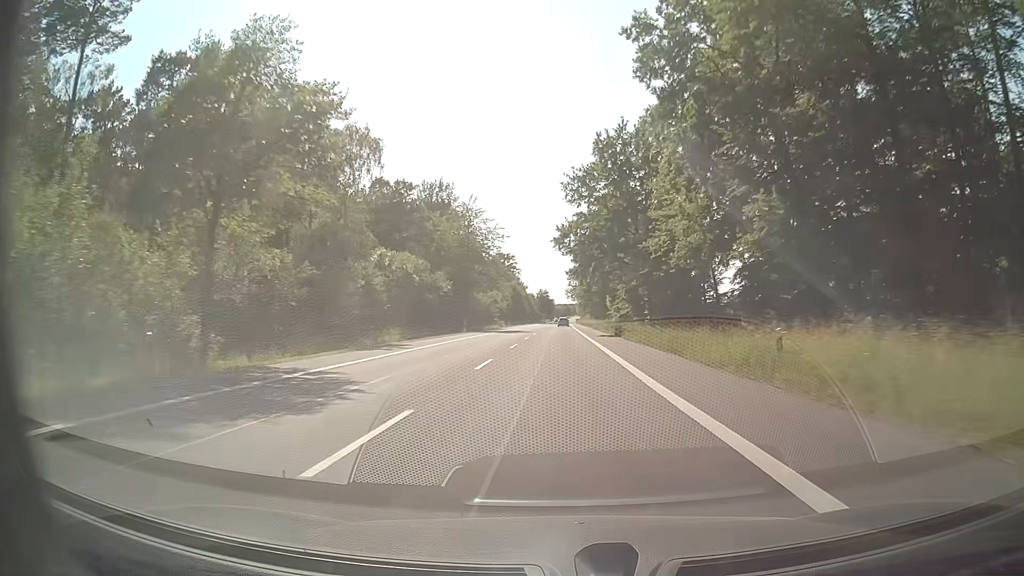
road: secondary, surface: asphalt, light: Day
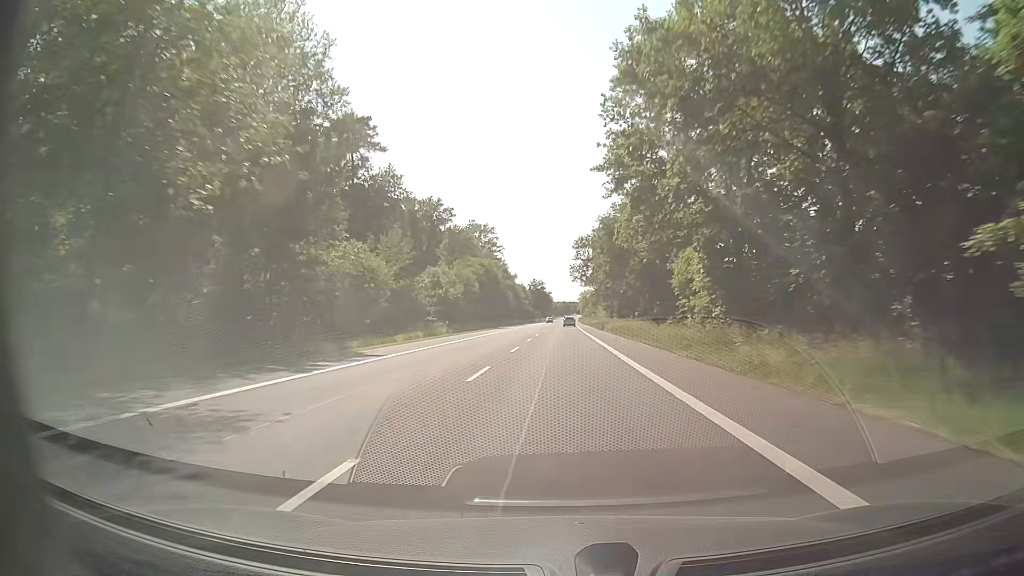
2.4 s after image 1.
(0.0, +63.4) m; 0°
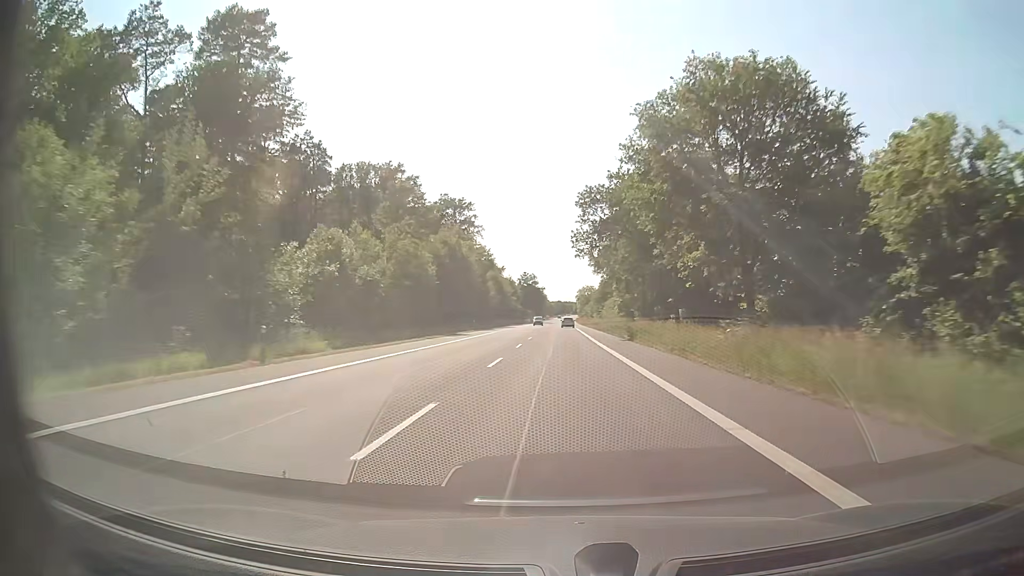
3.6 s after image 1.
(0.0, +31.7) m; 0°
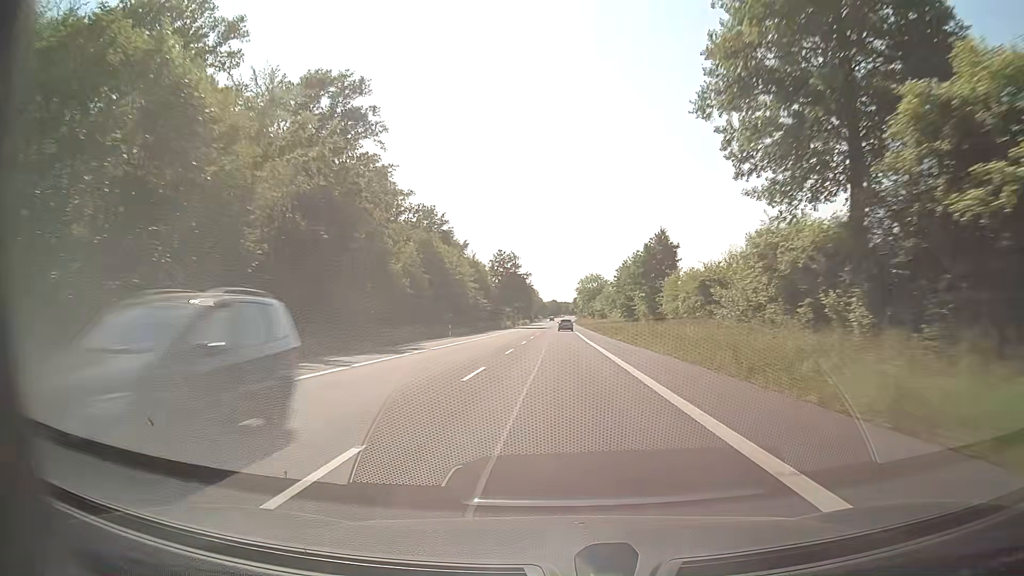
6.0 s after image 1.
(+0.3, +63.4) m; 0°
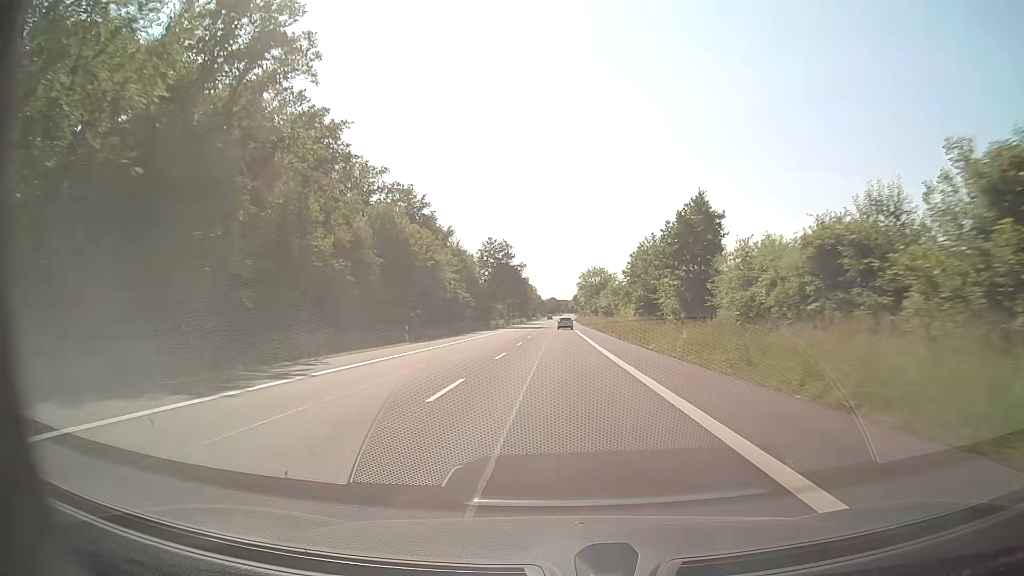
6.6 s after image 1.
(0.0, +15.8) m; 0°
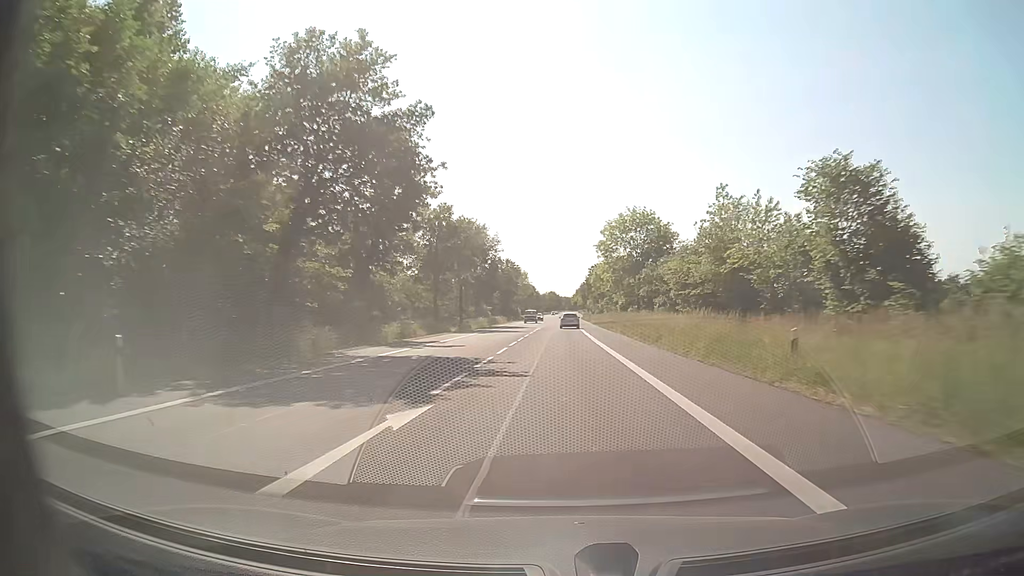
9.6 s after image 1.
(0.0, +77.6) m; 0°
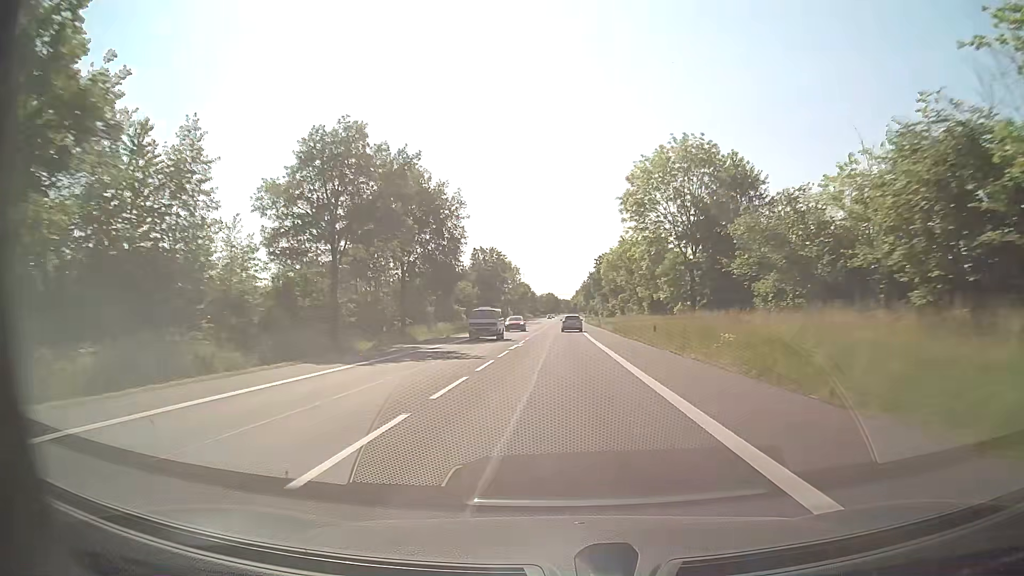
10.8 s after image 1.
(+0.1, +29.7) m; 0°
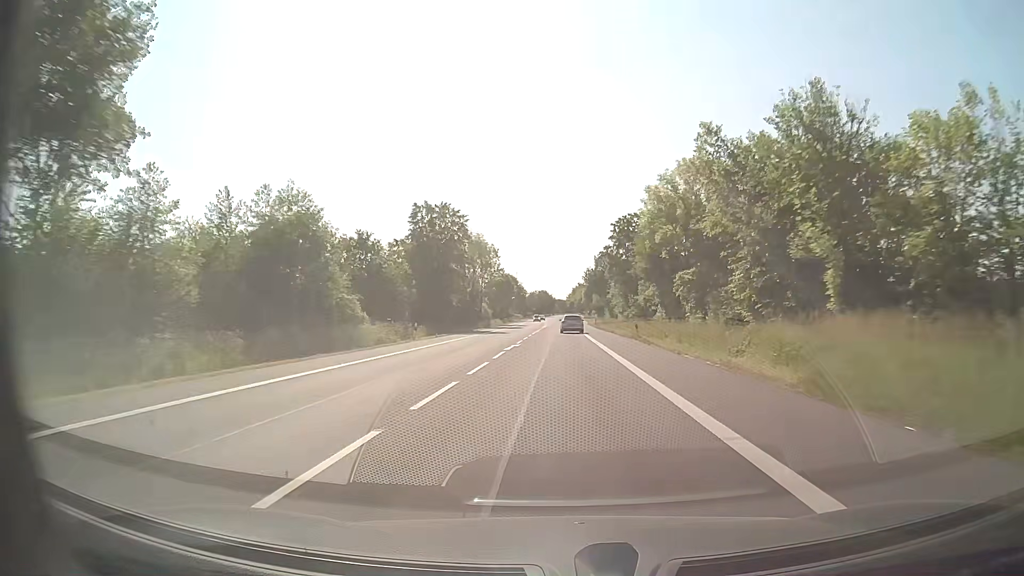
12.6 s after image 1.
(+0.1, +43.1) m; +1°
(0, +10) (0, +20) (0, +30) (0, +40) (0, +50) (0, +60) (0, +70) (0, +80) (+1, +90) (+1, +100) m
